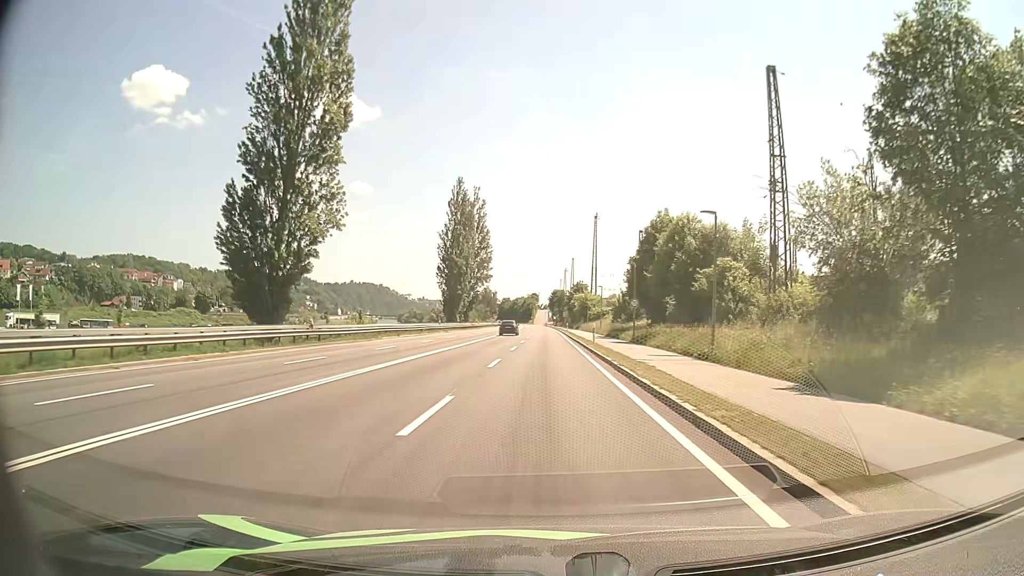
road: primary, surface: asphalt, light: Day
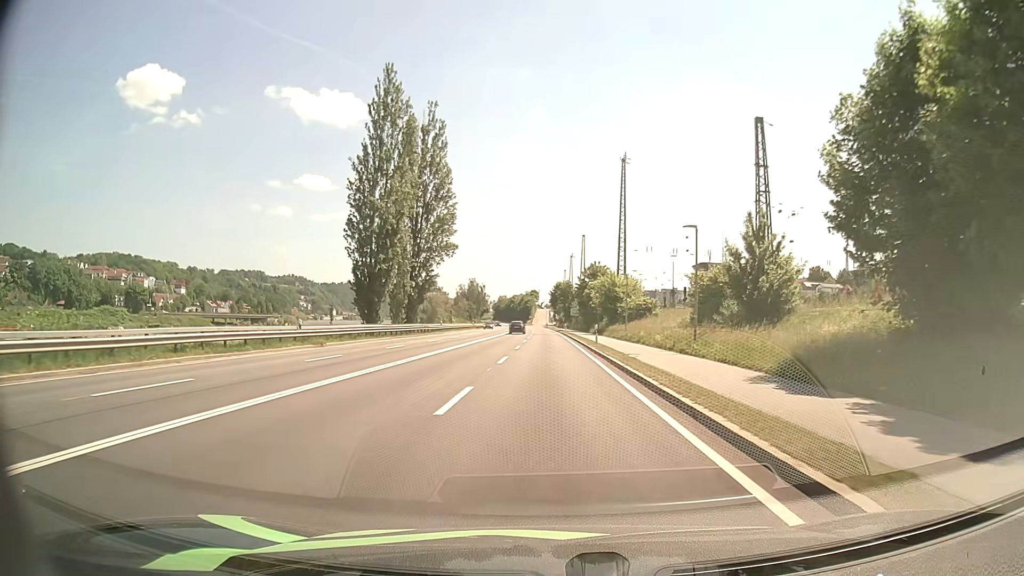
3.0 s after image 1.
(-0.1, +46.4) m; 0°
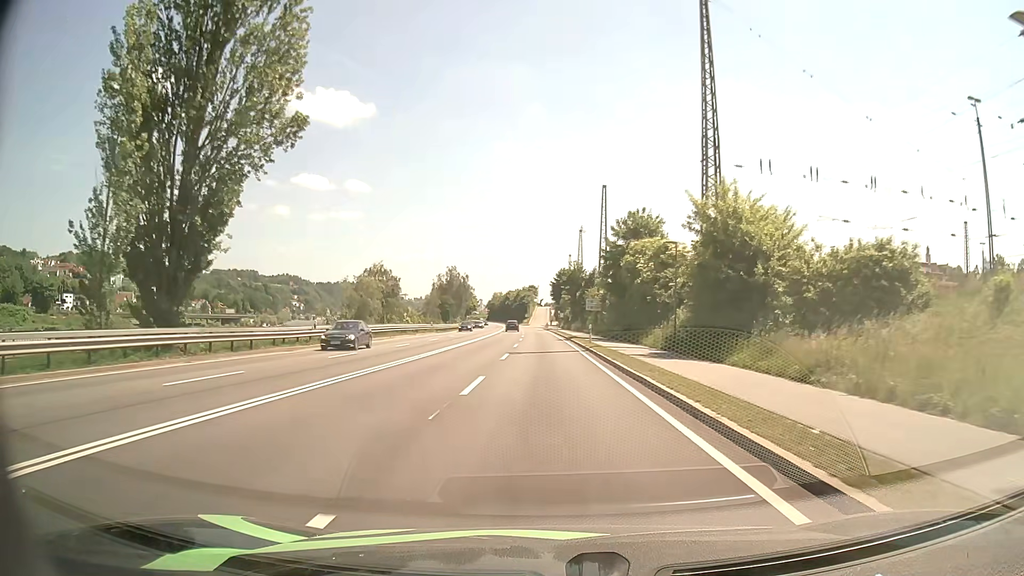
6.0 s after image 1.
(-0.1, +45.4) m; 0°
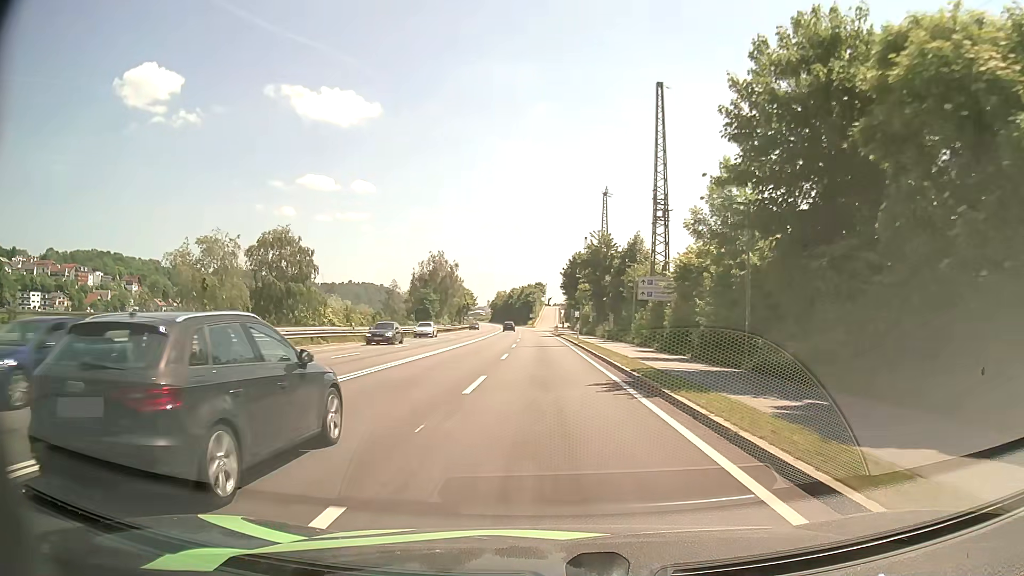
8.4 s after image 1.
(-0.3, +35.9) m; -1°
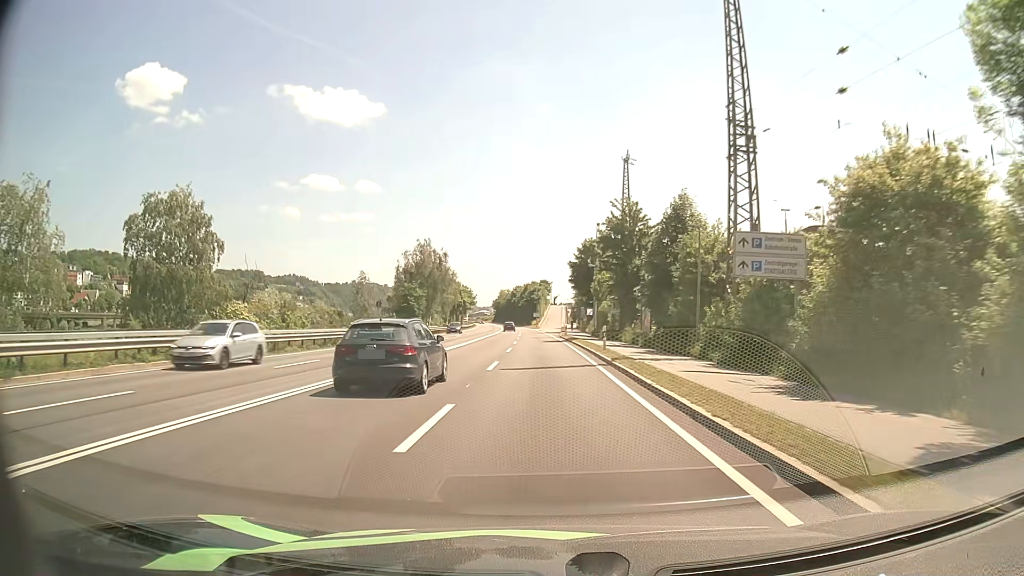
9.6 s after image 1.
(-0.1, +17.9) m; -1°
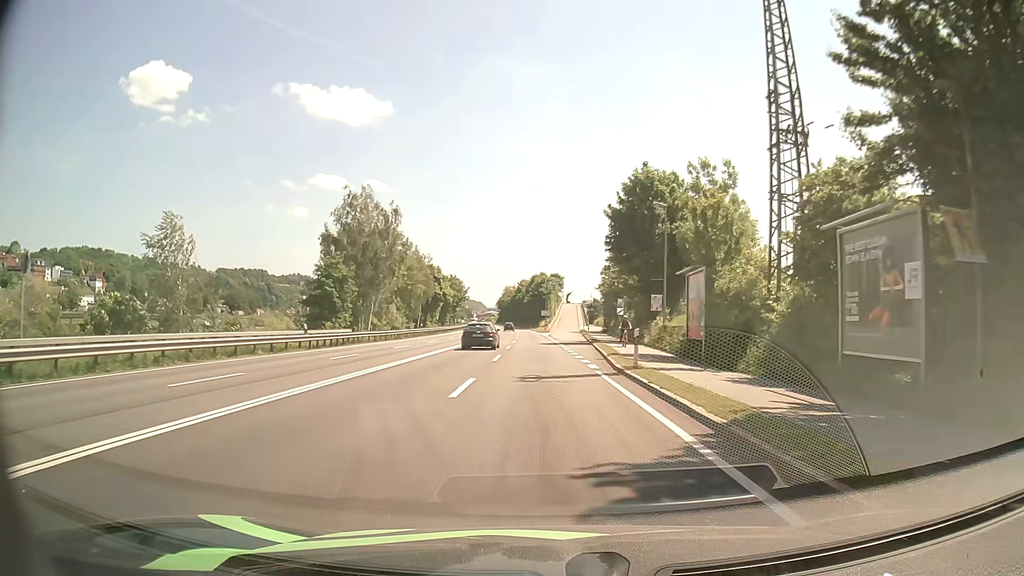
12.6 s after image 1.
(-0.5, +42.9) m; -1°
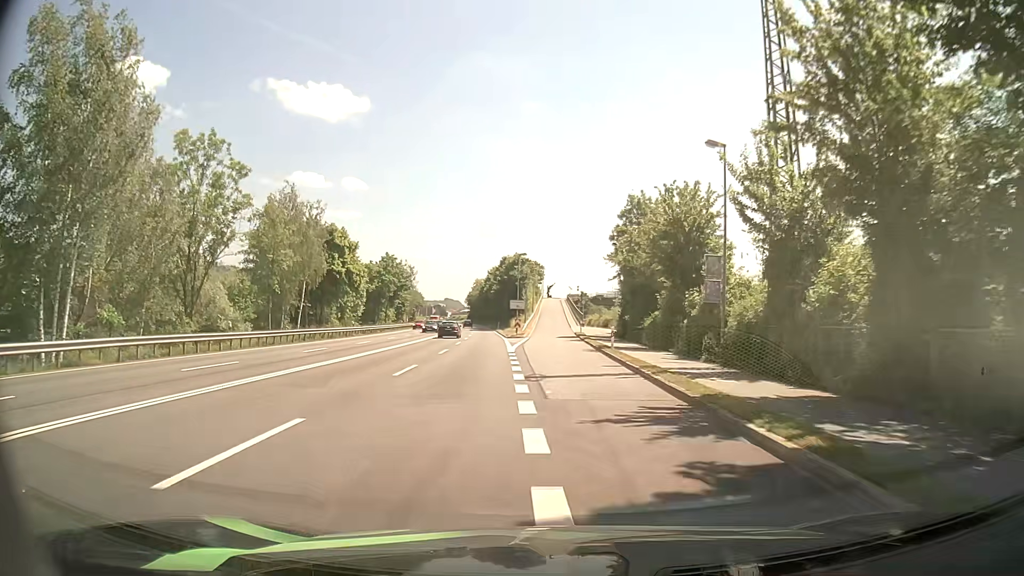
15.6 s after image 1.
(+0.6, +43.7) m; +2°
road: unclassified
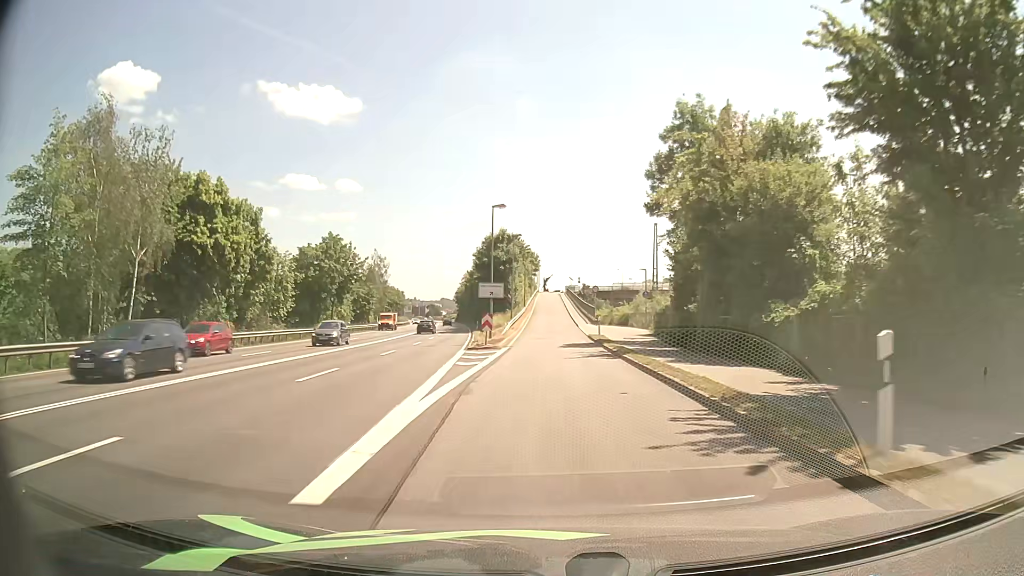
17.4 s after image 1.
(+0.3, +26.1) m; +1°
(0, +10) (0, +20) (0, +30) (0, +40) (0, +50) (0, +60) (0, +70) (0, +80) (0, +90) (0, +100) m
